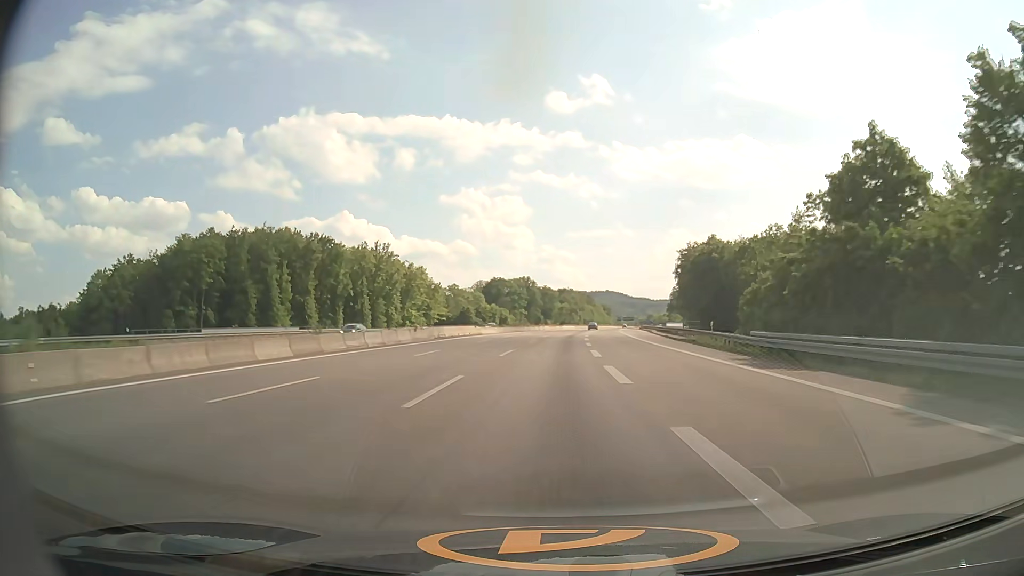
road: motorway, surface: asphalt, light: Day
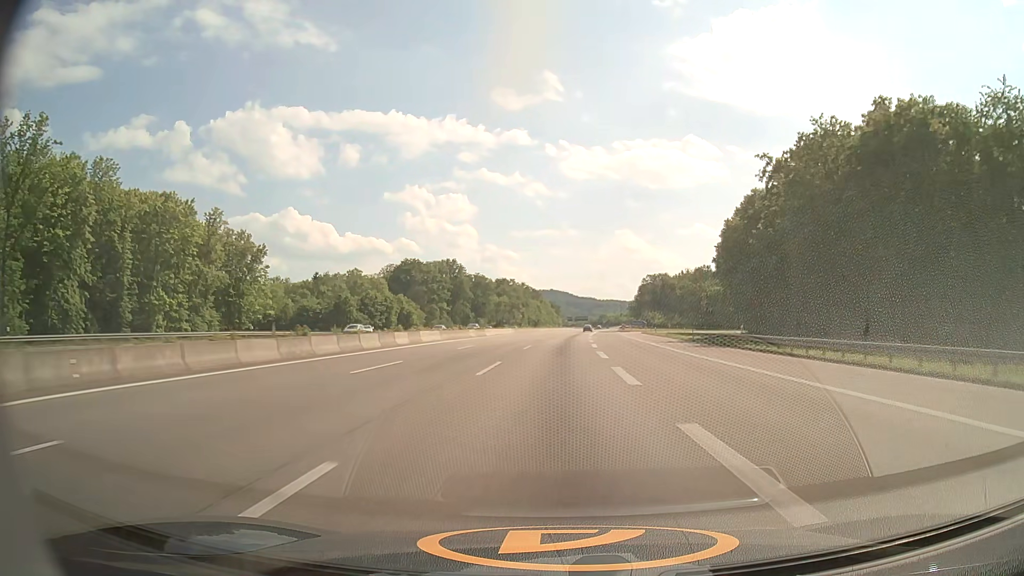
(+3.9, +95.4) m; +5°
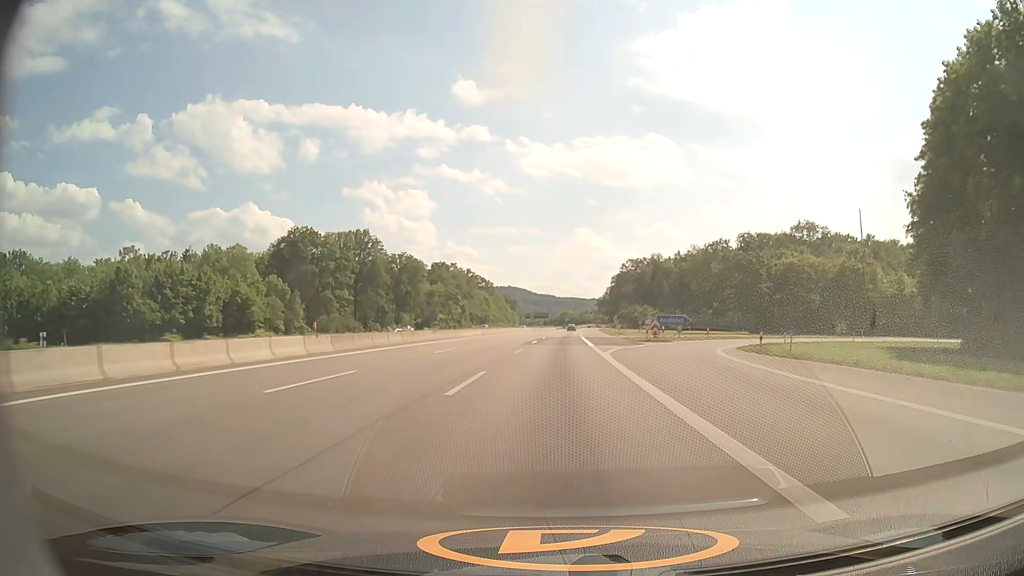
(+2.6, +77.3) m; +4°
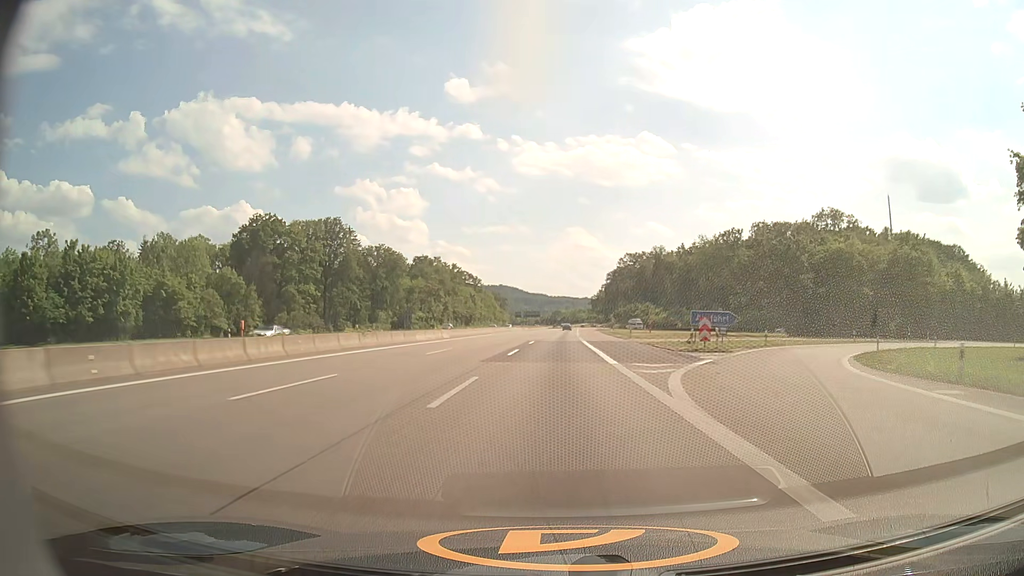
(+0.1, +19.6) m; +1°
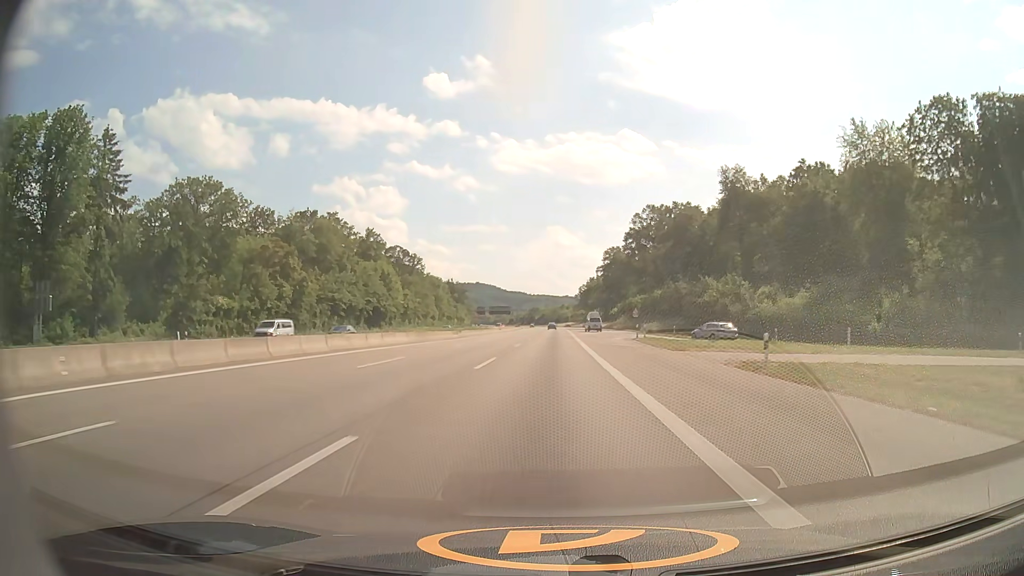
(+2.4, +98.8) m; +2°
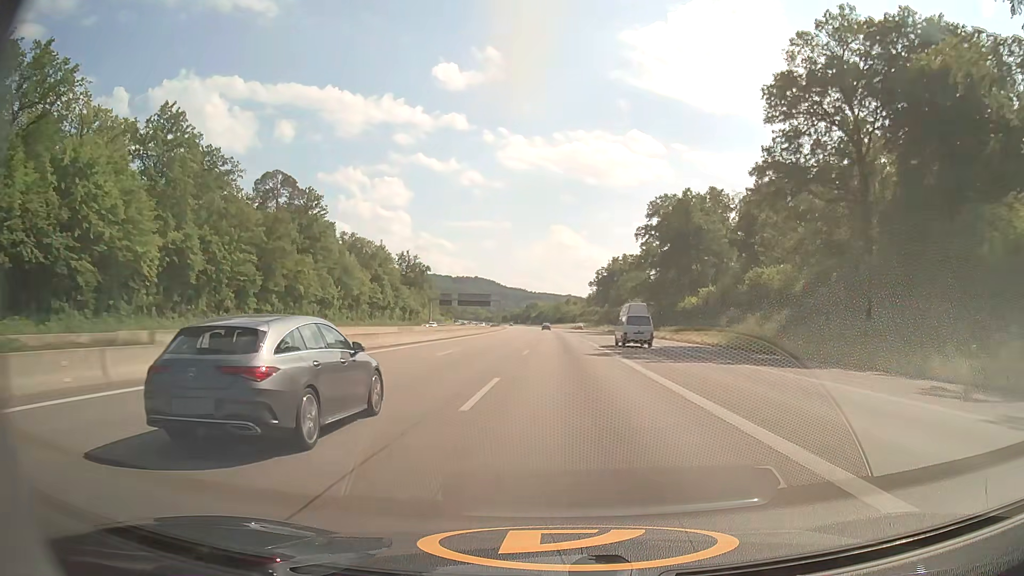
(-0.1, +99.1) m; 0°
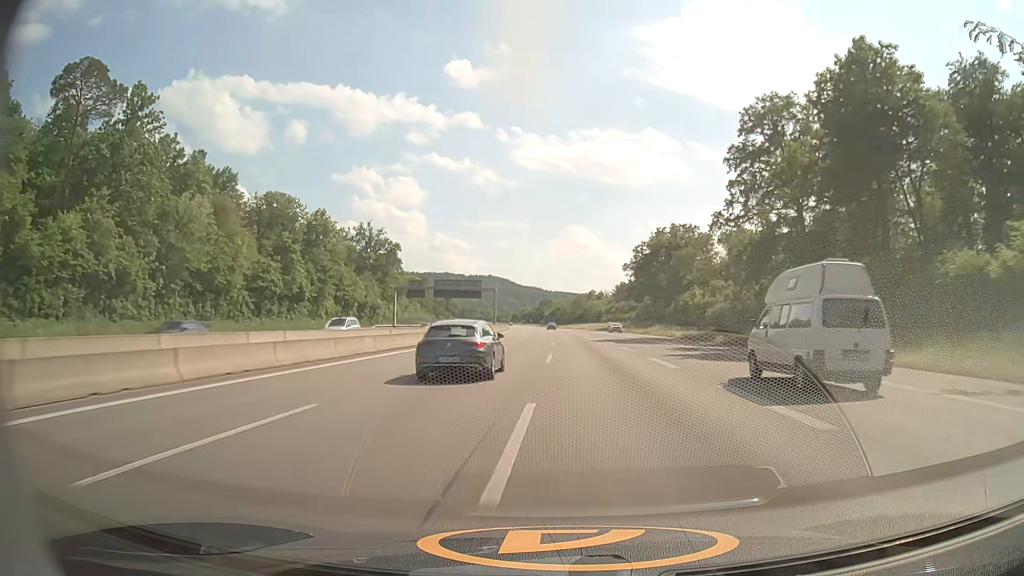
(-0.5, +59.6) m; -1°
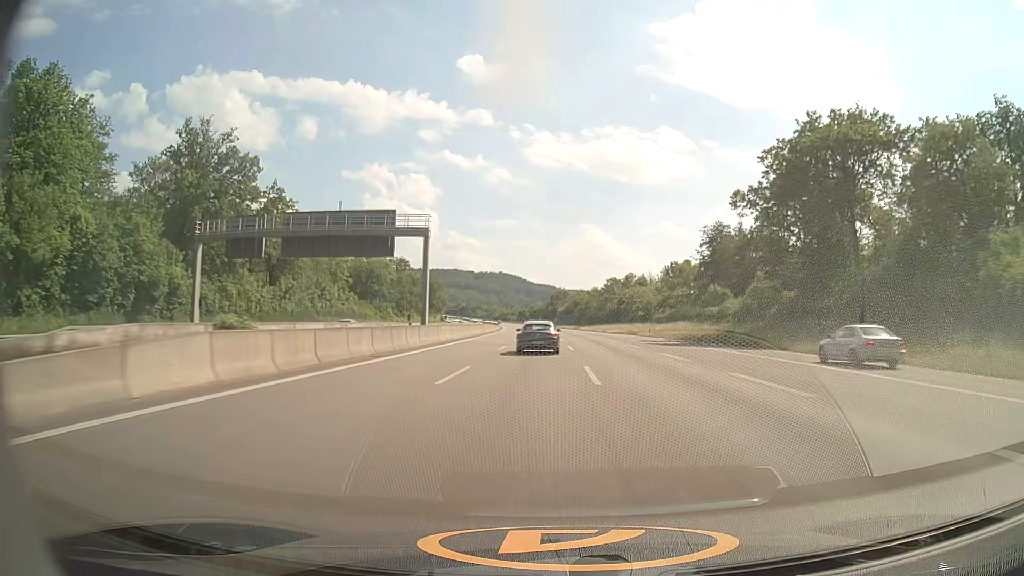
(-0.8, +79.8) m; -1°
(0, +10) (0, +20) (0, +30) (0, +40) (-1, +50) (-1, +60) (-1, +70) (-1, +80) (-2, +90) (-2, +100) m
